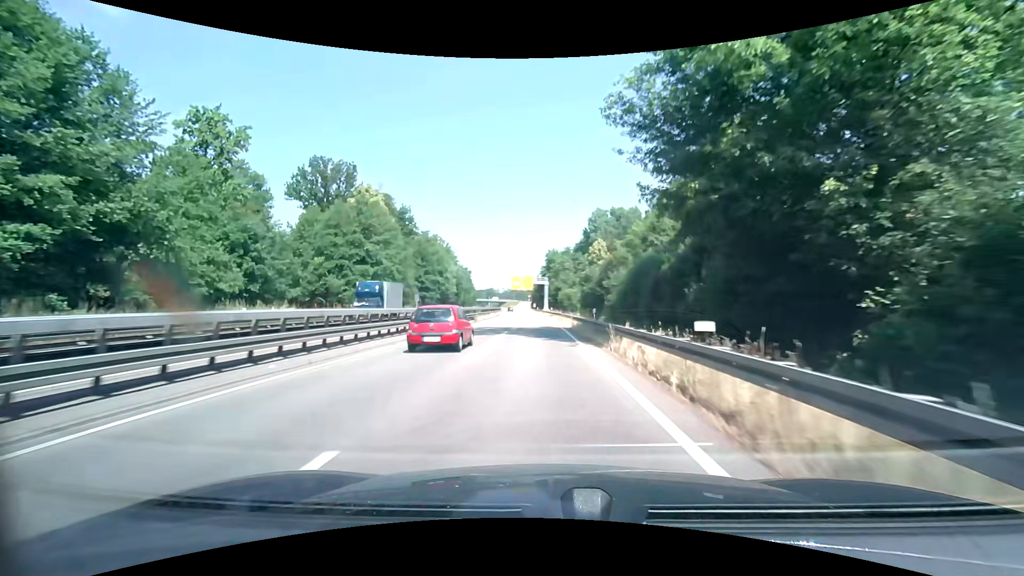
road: trunk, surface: asphalt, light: Day
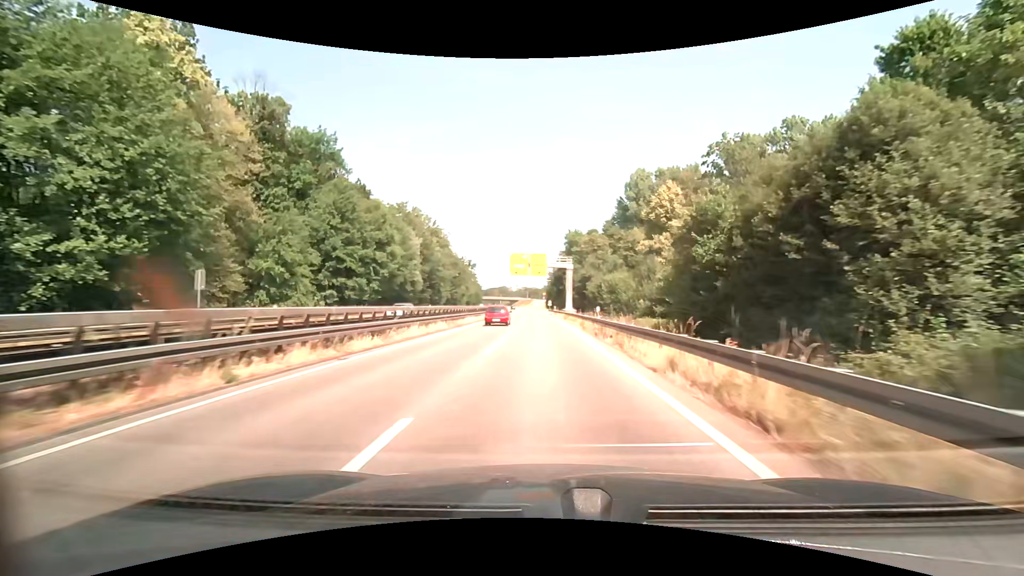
(-0.7, +46.5) m; -2°
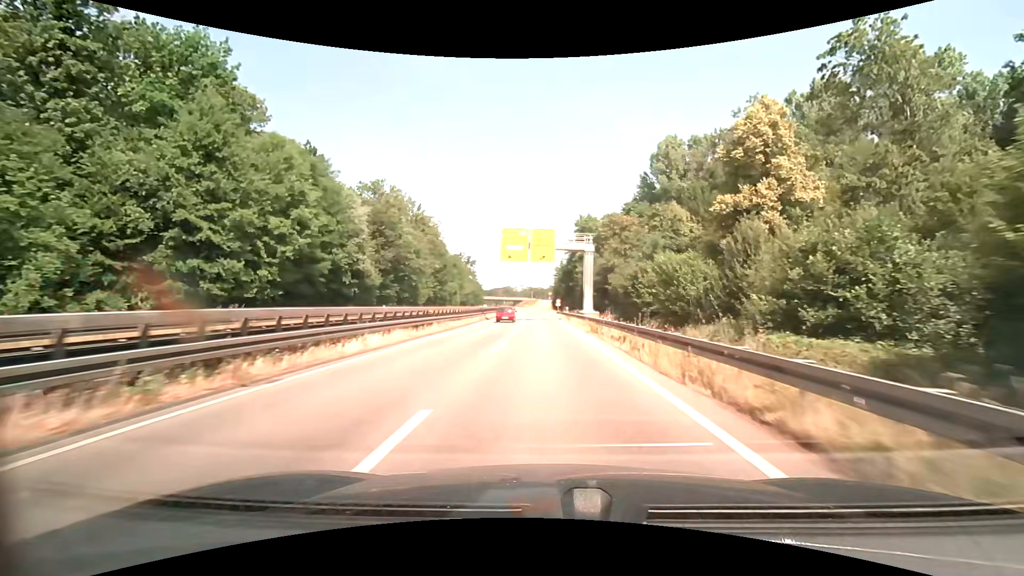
(0.0, +23.2) m; 0°
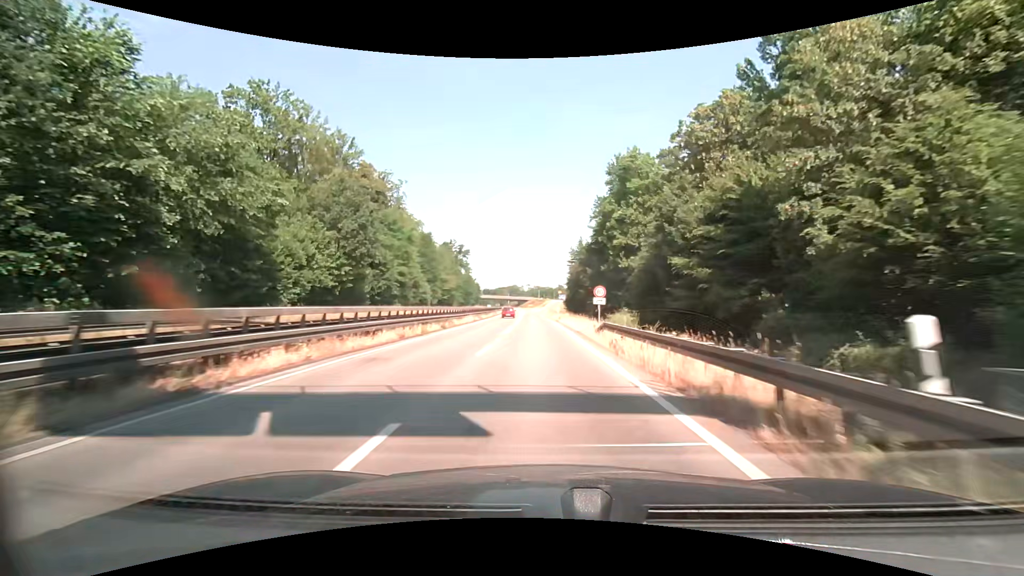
(-0.3, +46.5) m; -1°
(0, +10) (0, +20) (-1, +30) (-1, +40) (-1, +50) (-2, +60) (-2, +70) (-2, +80) (-2, +90) (-2, +100) m
